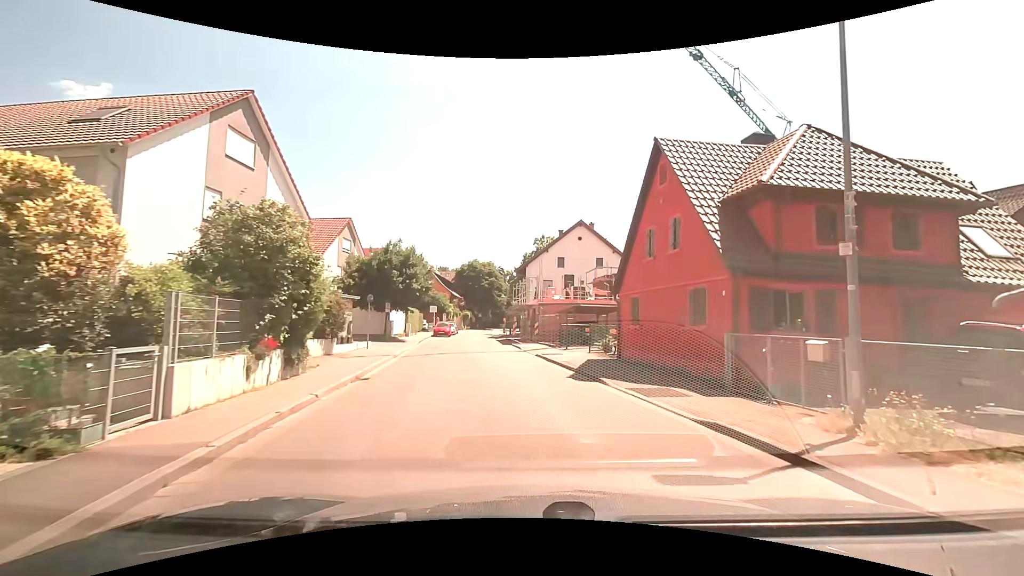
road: tertiary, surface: asphalt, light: Day
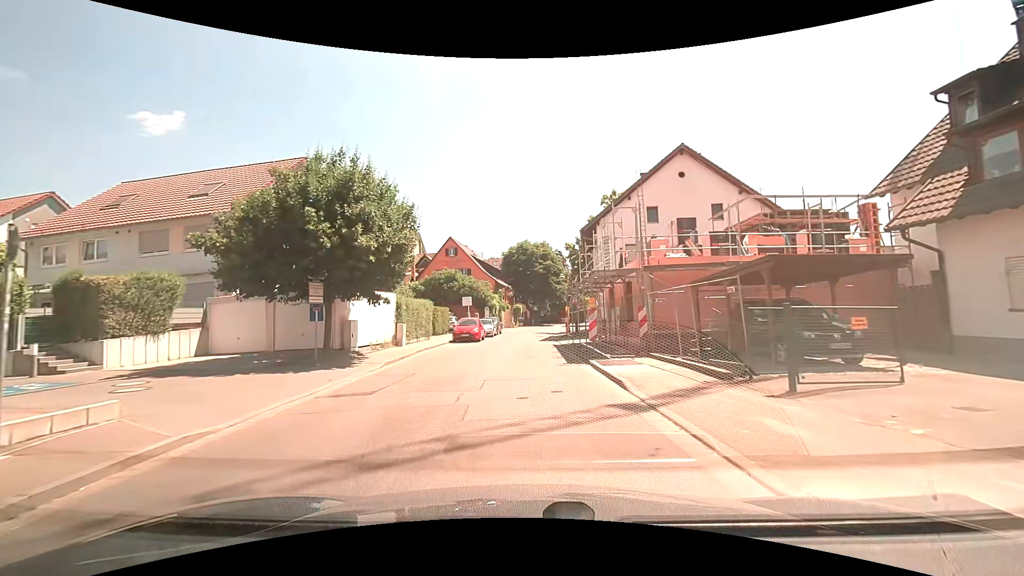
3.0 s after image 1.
(-0.8, +19.7) m; -7°
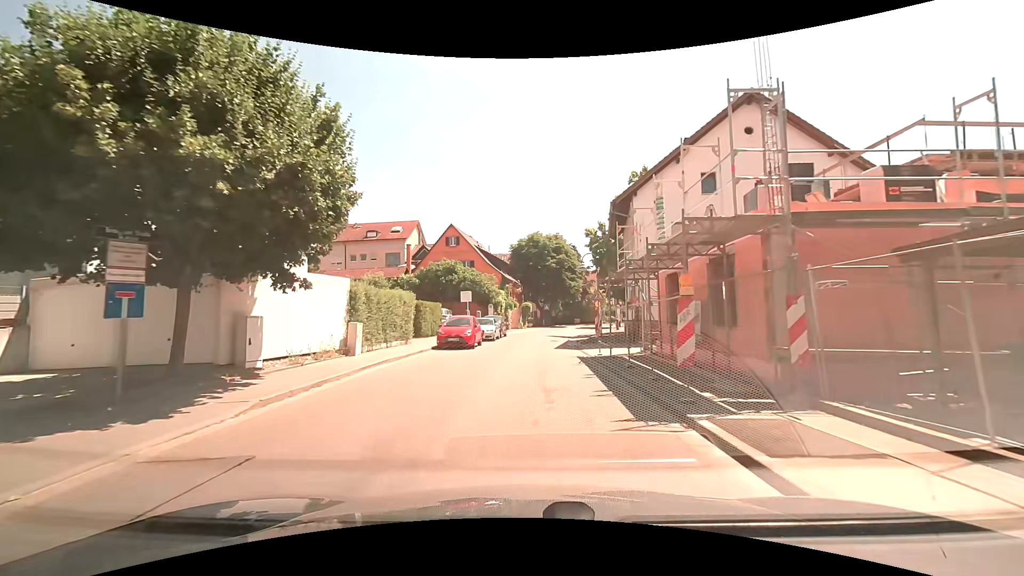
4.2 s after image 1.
(-0.1, +8.4) m; -1°
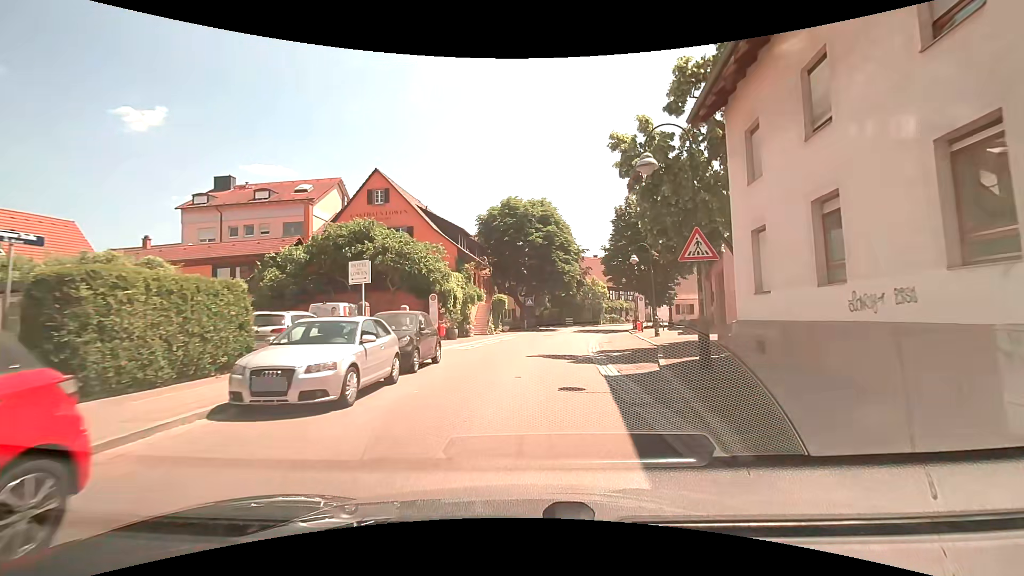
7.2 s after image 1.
(+0.5, +22.3) m; +4°
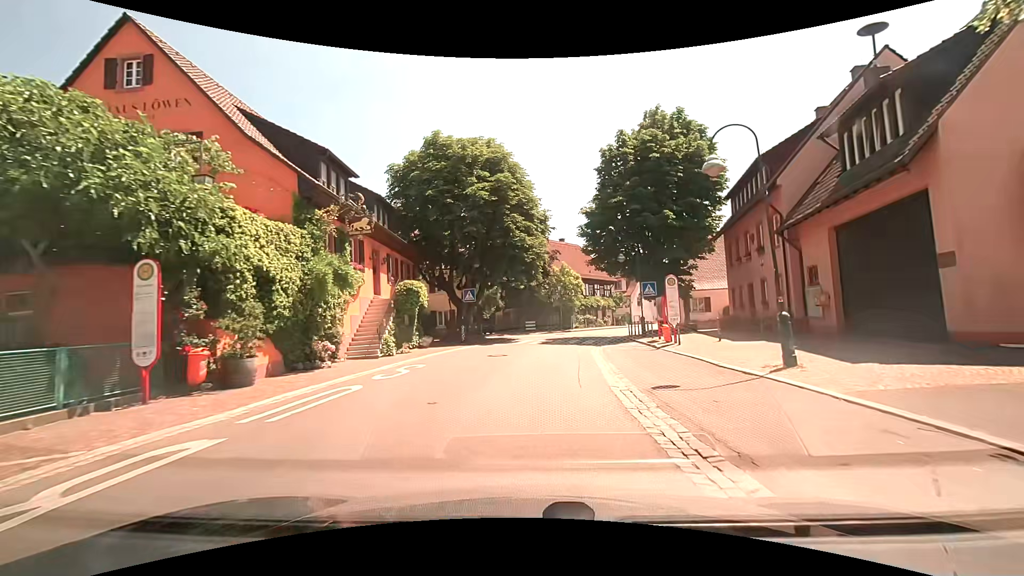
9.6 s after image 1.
(+0.4, +19.0) m; +3°
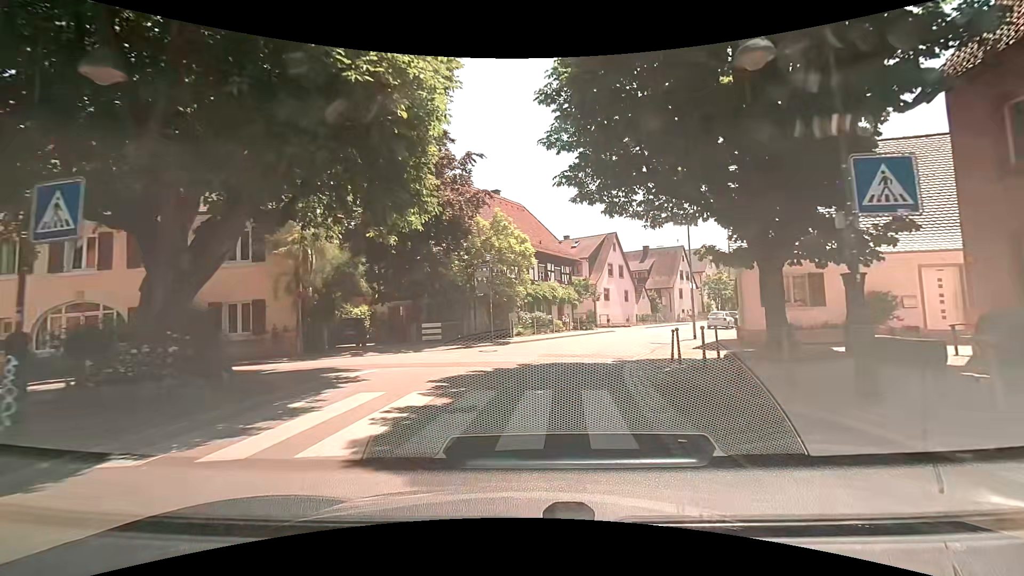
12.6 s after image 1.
(+1.8, +23.0) m; +9°
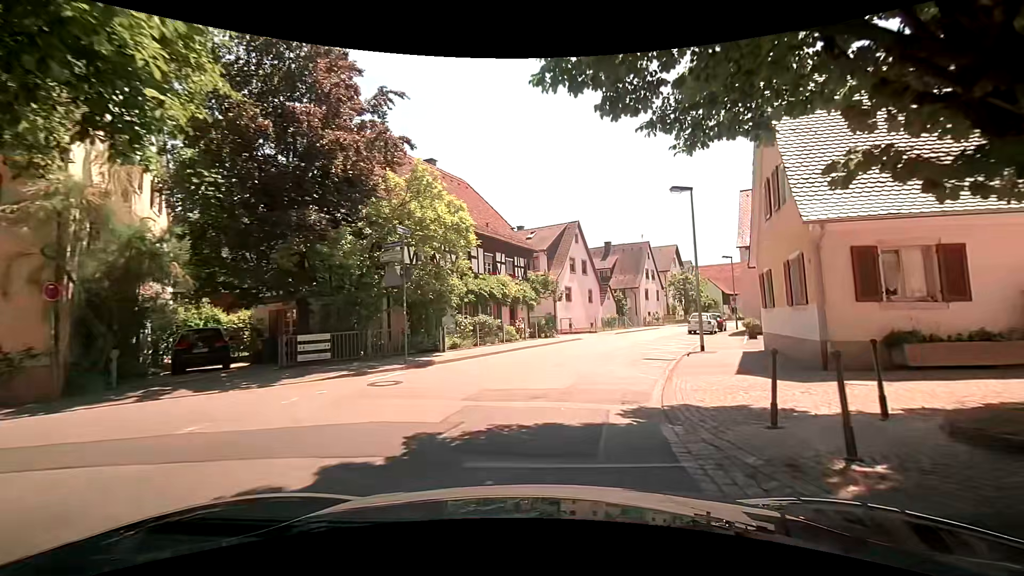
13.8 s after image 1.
(+0.3, +8.2) m; +4°
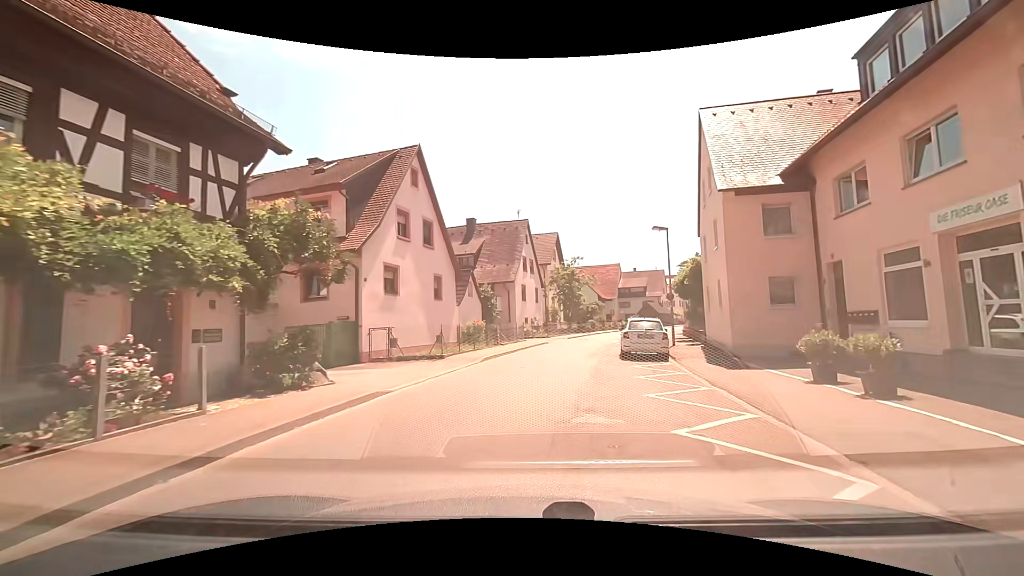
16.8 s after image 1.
(+2.6, +19.2) m; +16°
(0, +10) (+2, +20) (+4, +30) (+7, +39) (+11, +48) (+15, +58) (+19, +67) (+23, +76) (+28, +84) (+33, +93) m
